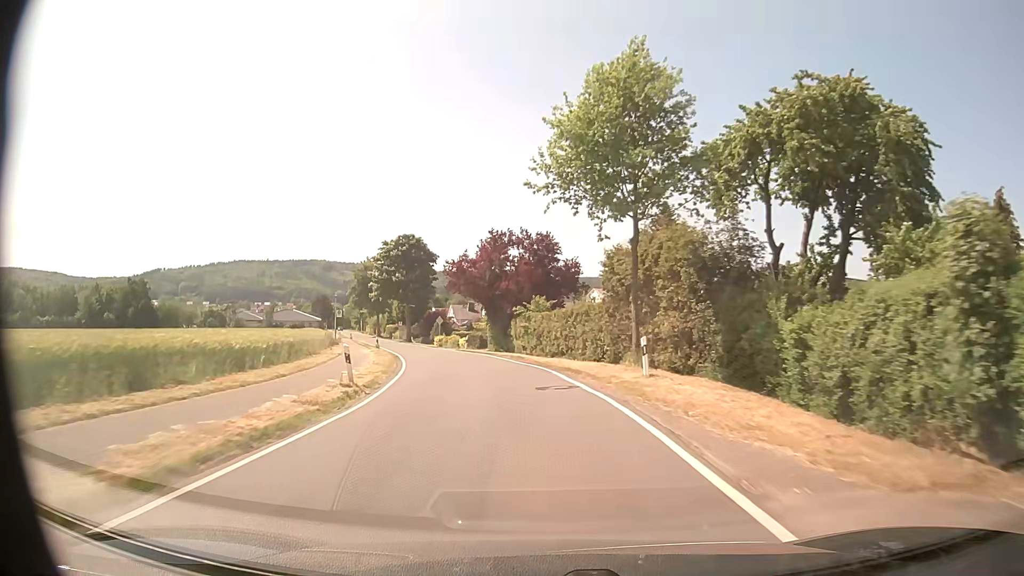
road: tertiary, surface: asphalt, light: Day
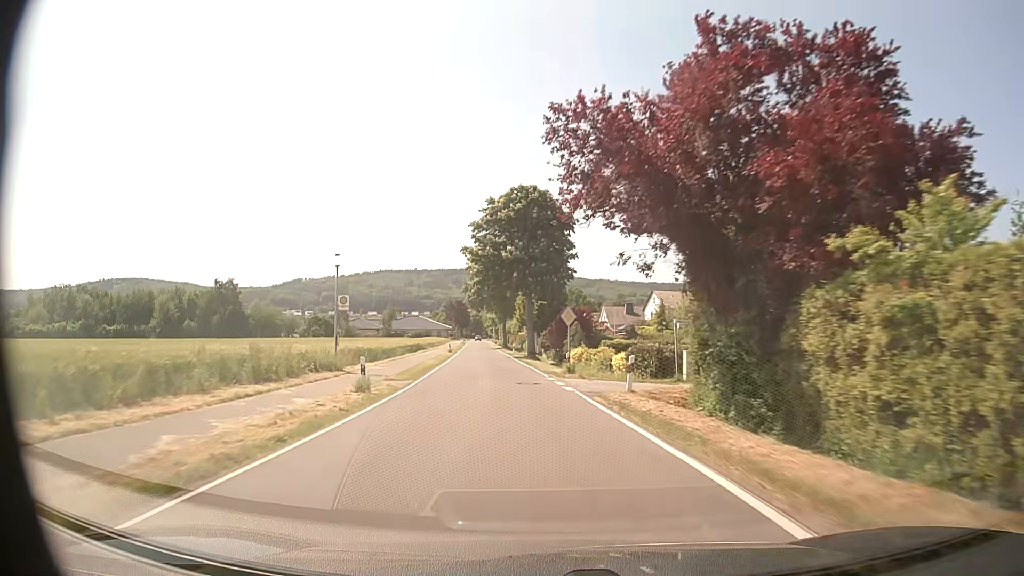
(-3.9, +34.6) m; -13°
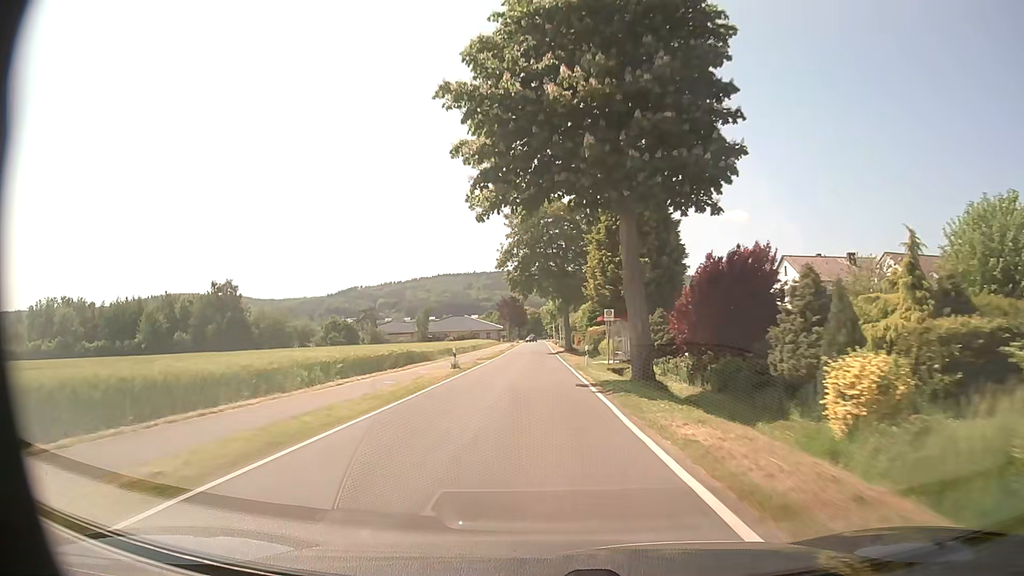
(-2.1, +36.1) m; -6°
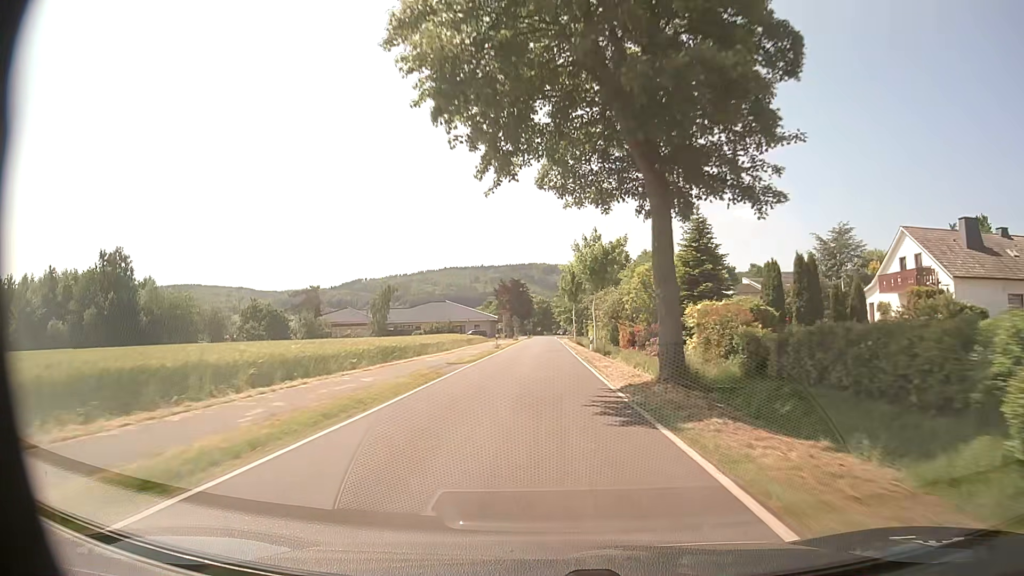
(-0.6, +49.7) m; 0°
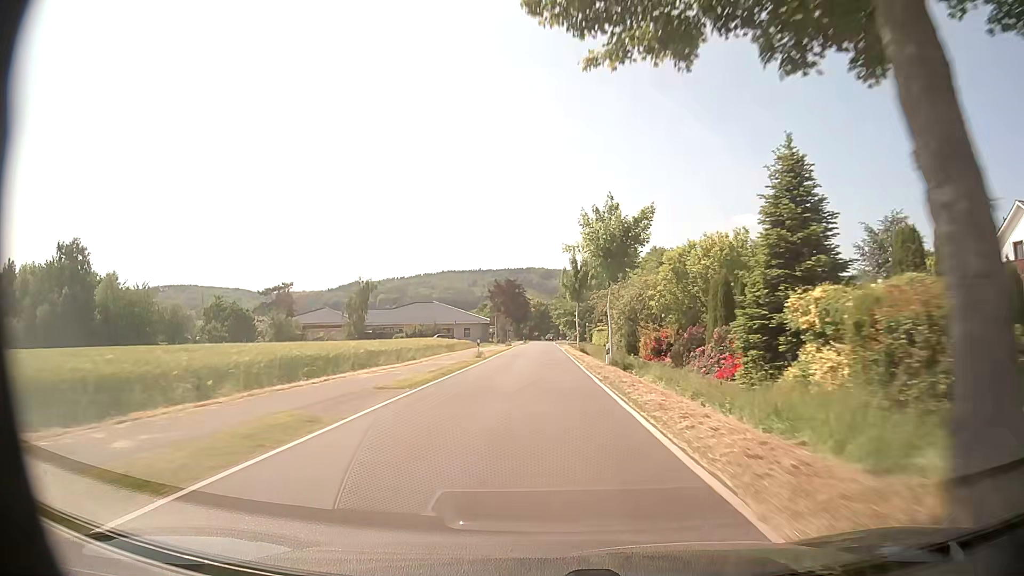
(0.0, +12.4) m; 0°
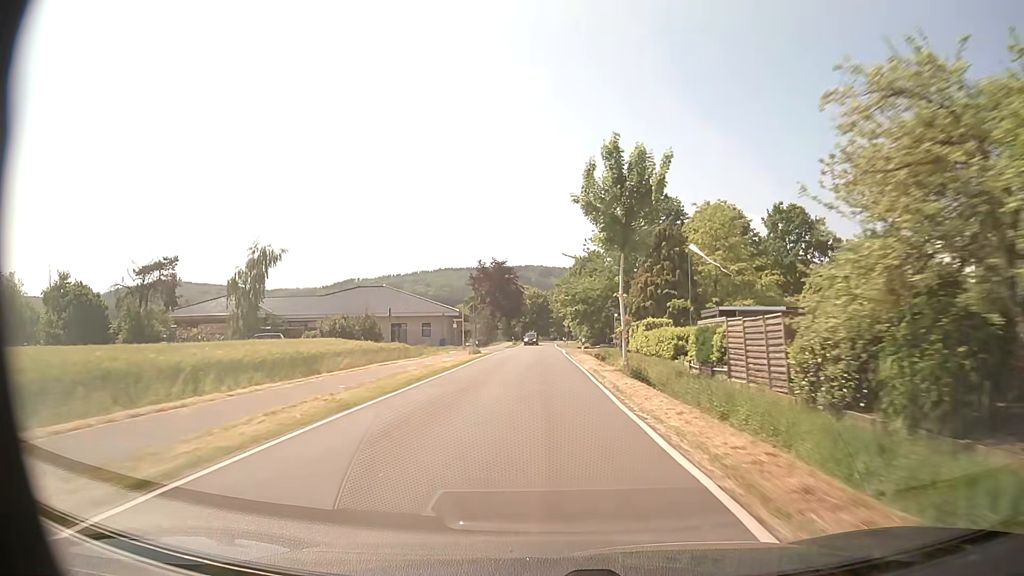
(0.0, +36.7) m; 0°
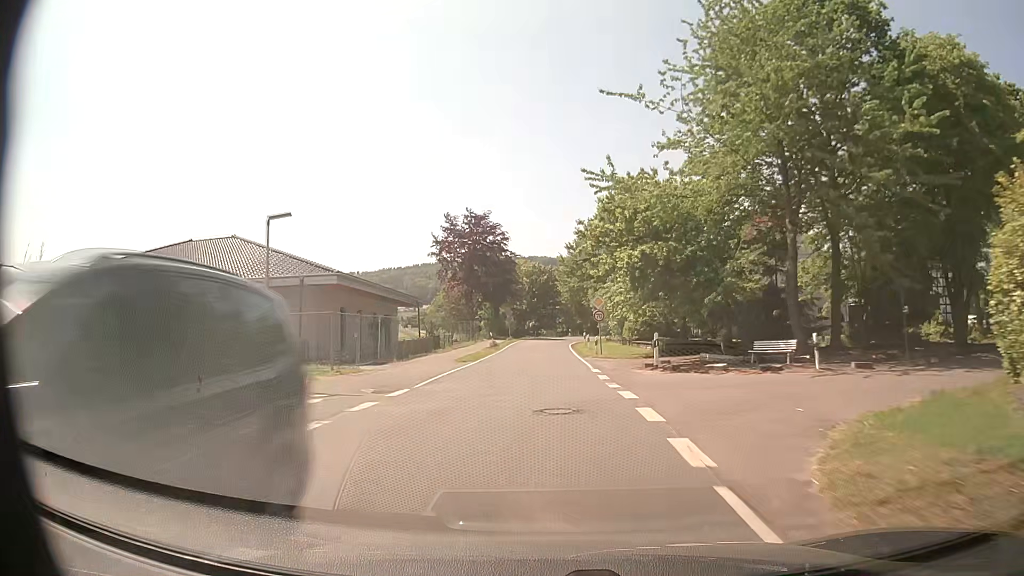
(-0.1, +43.4) m; -1°
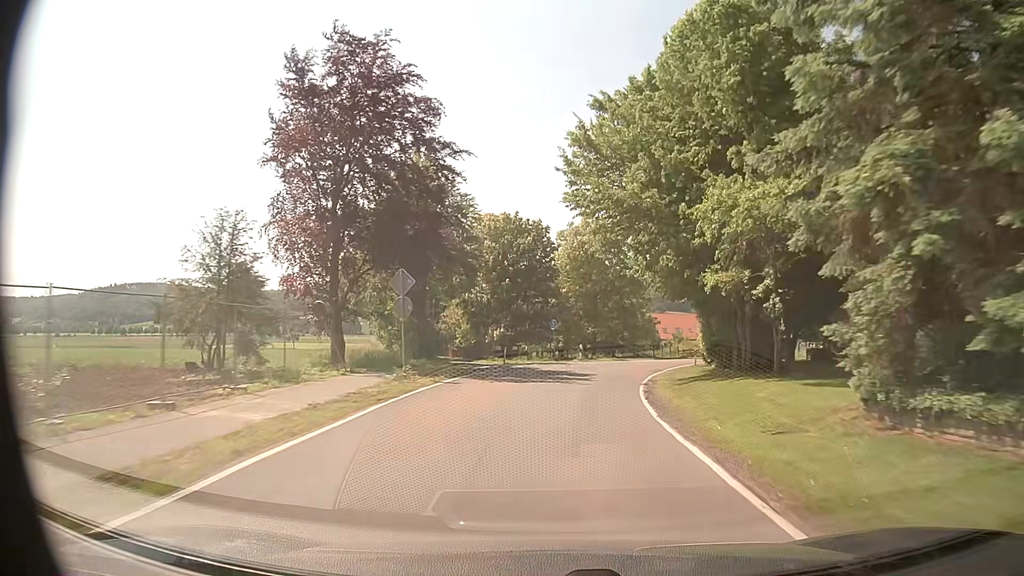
(0.0, +49.5) m; +1°
(0, +10) (+1, +20) (+3, +30) (+6, +39) (+10, +49) (+14, +58) (+19, +66) (+24, +75) (+29, +84) (+34, +93) m
